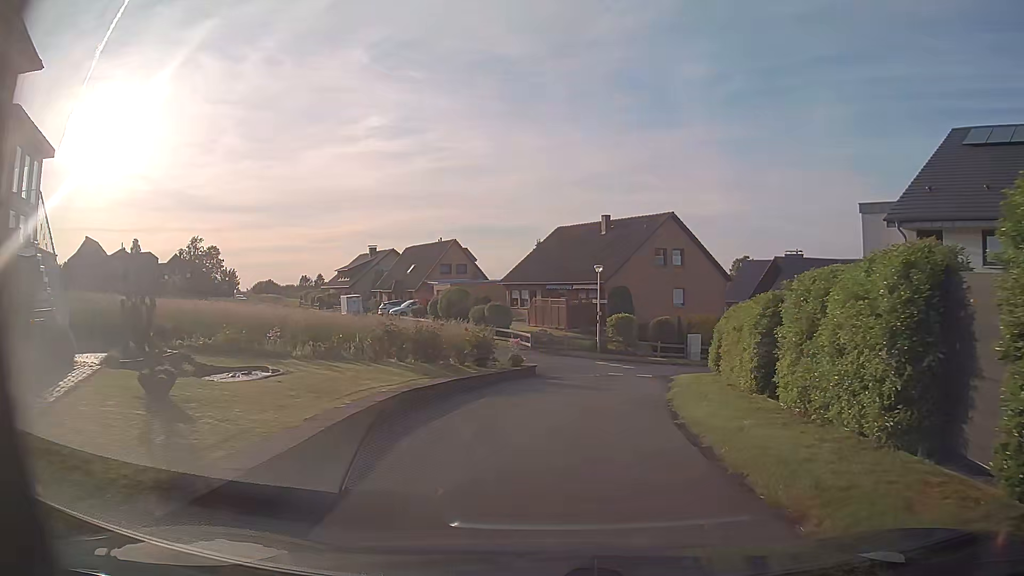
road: residential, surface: asphalt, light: Day
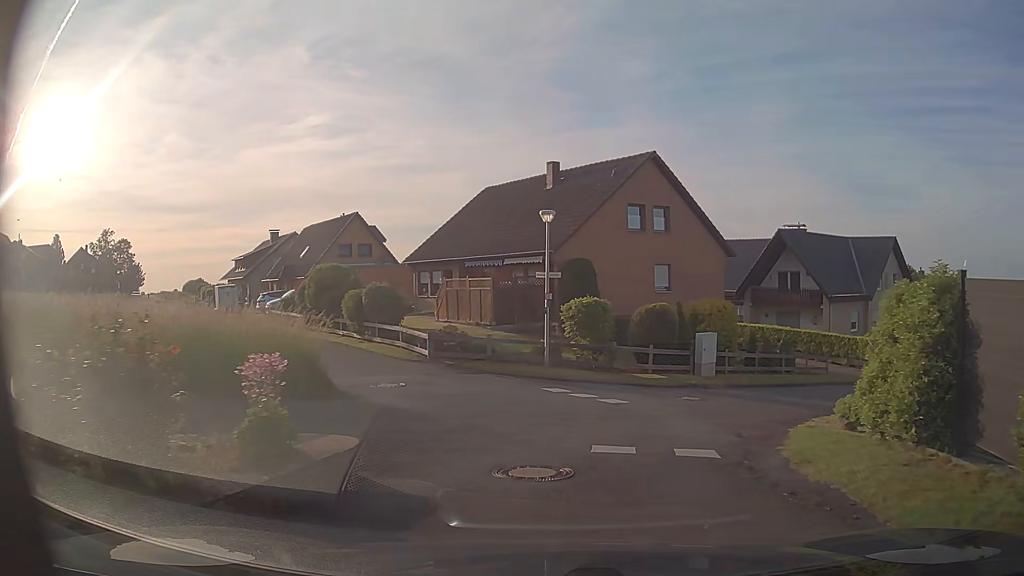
(+0.5, +15.2) m; +5°
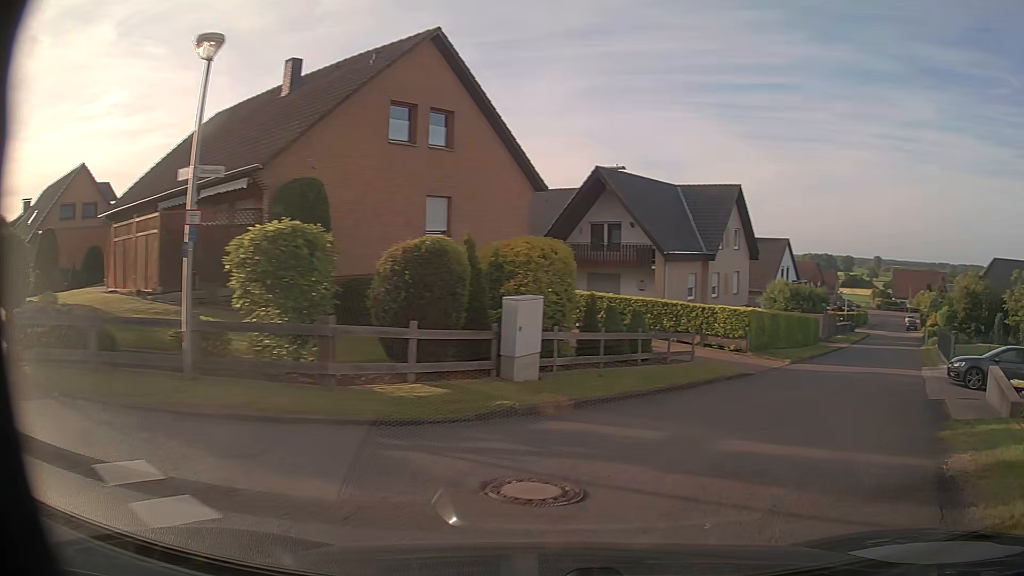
(+1.1, +11.0) m; +17°
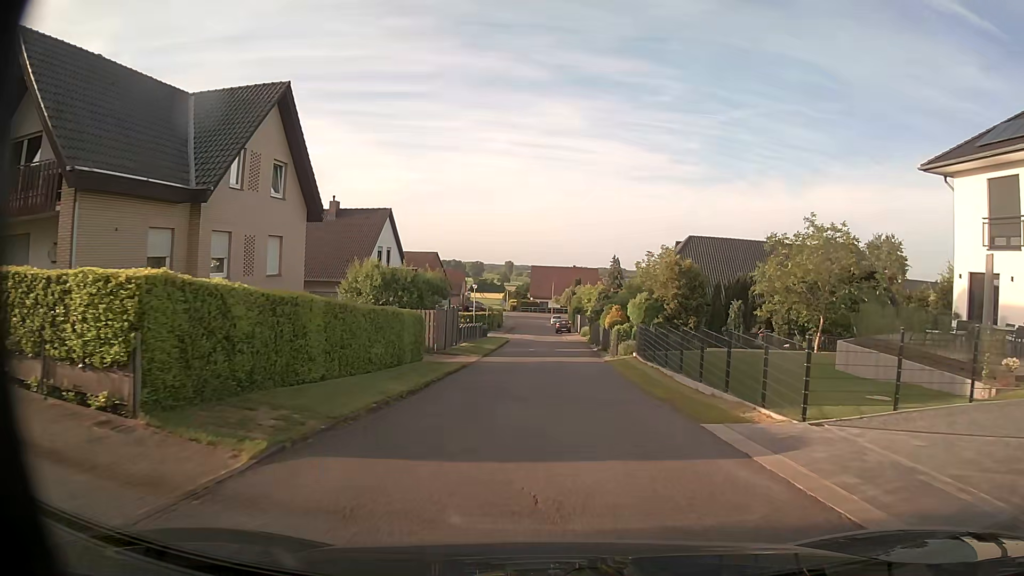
(+7.8, +17.5) m; +33°
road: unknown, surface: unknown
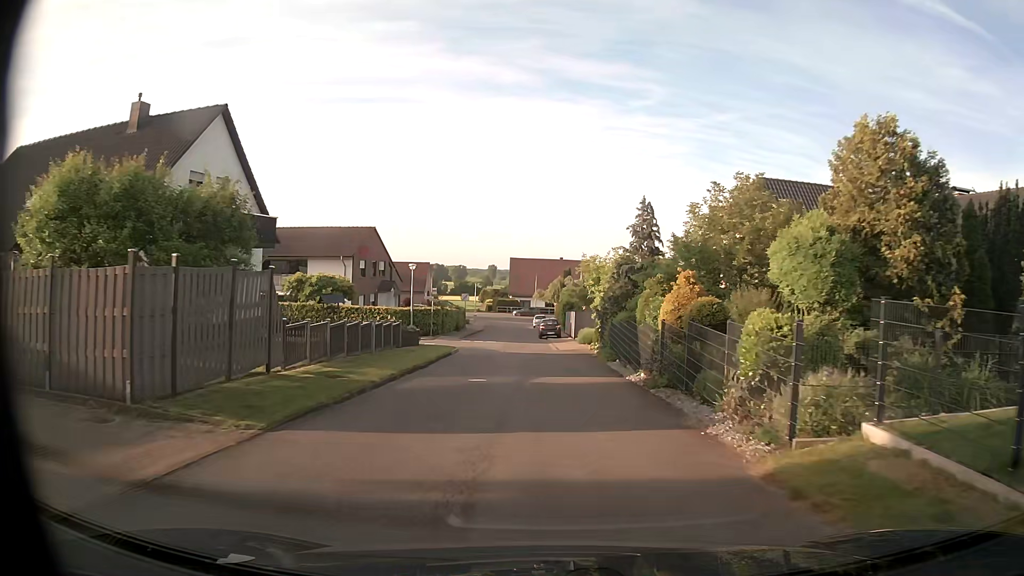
(+0.5, +22.9) m; +2°
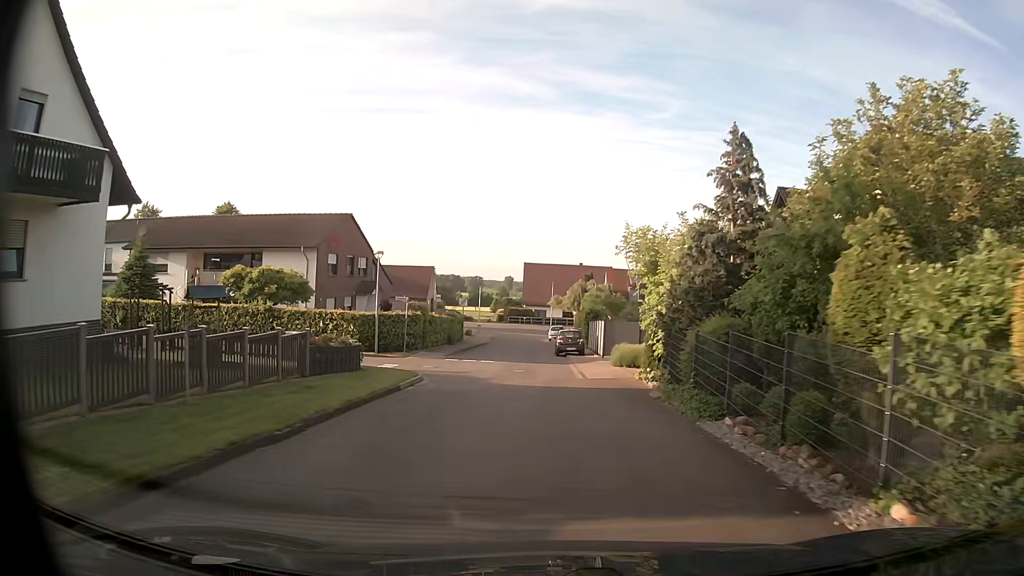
(-0.1, +12.0) m; -2°
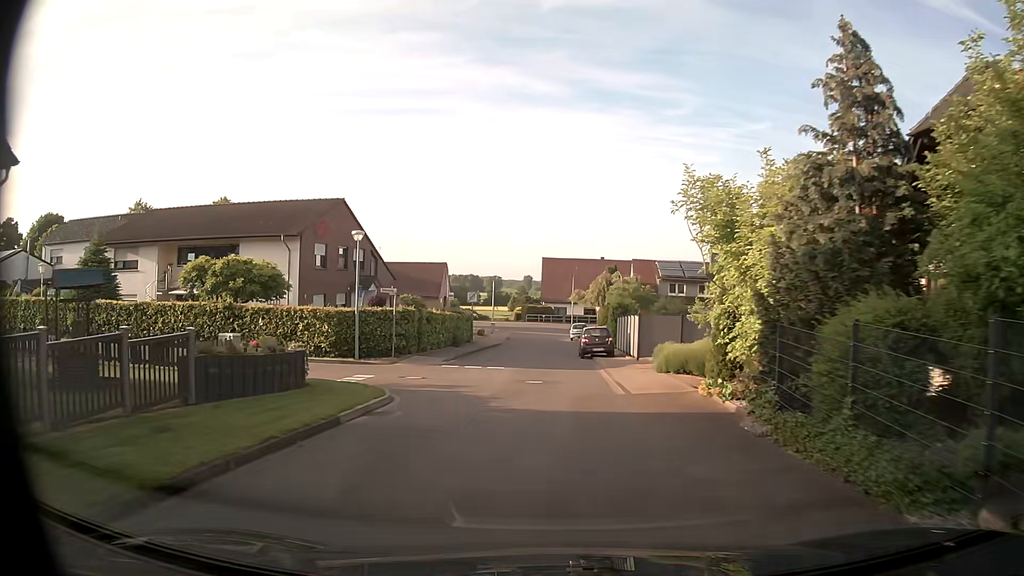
(-0.1, +6.0) m; -2°
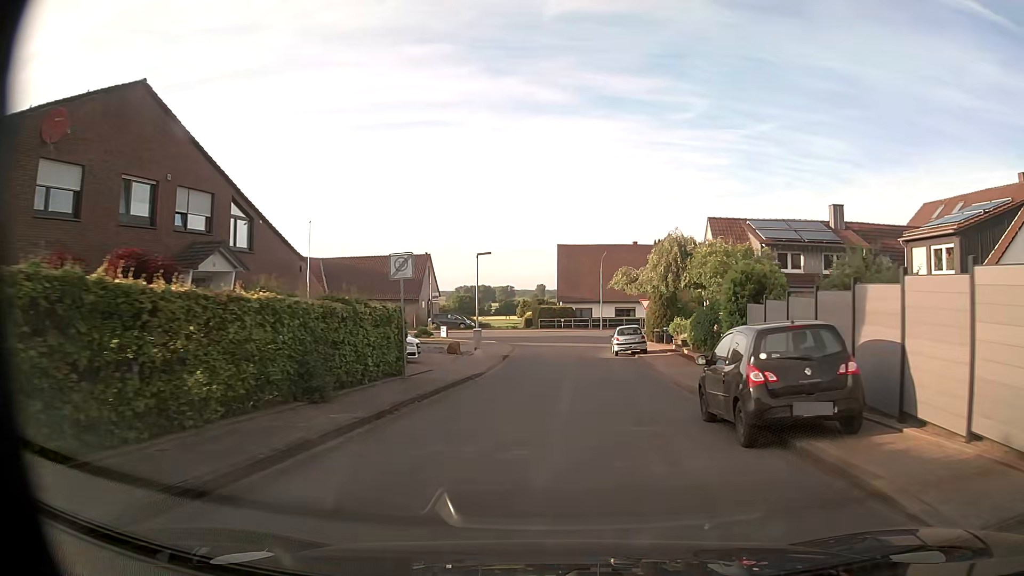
(-0.2, +24.0) m; -1°
